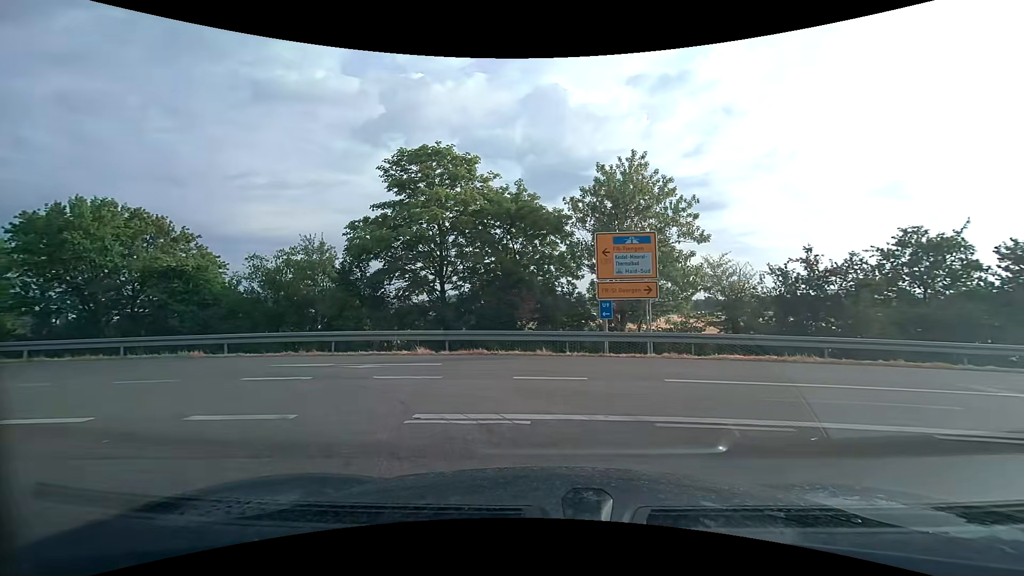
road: trunk_link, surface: asphalt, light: Day
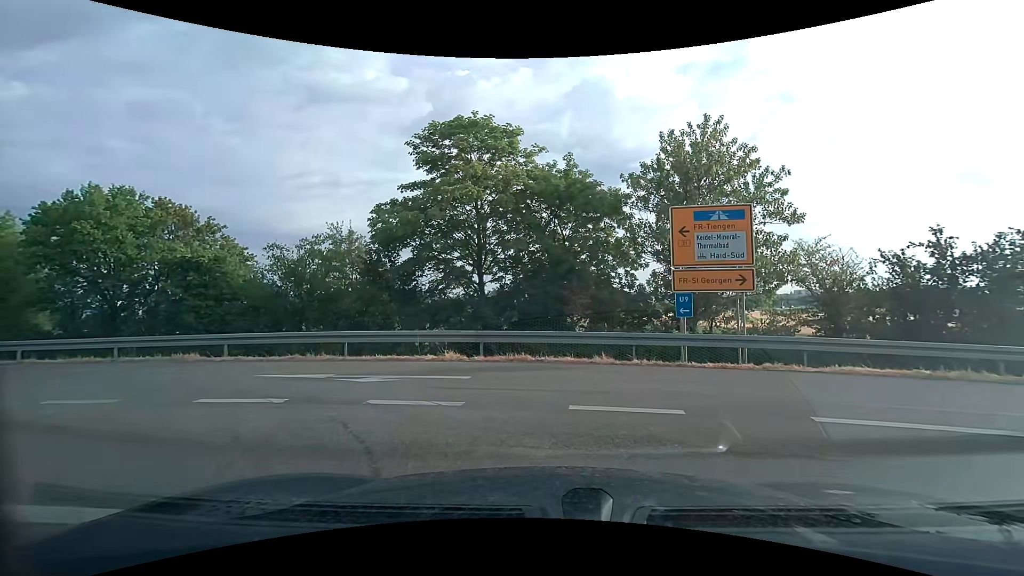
(-0.2, +3.0) m; -5°
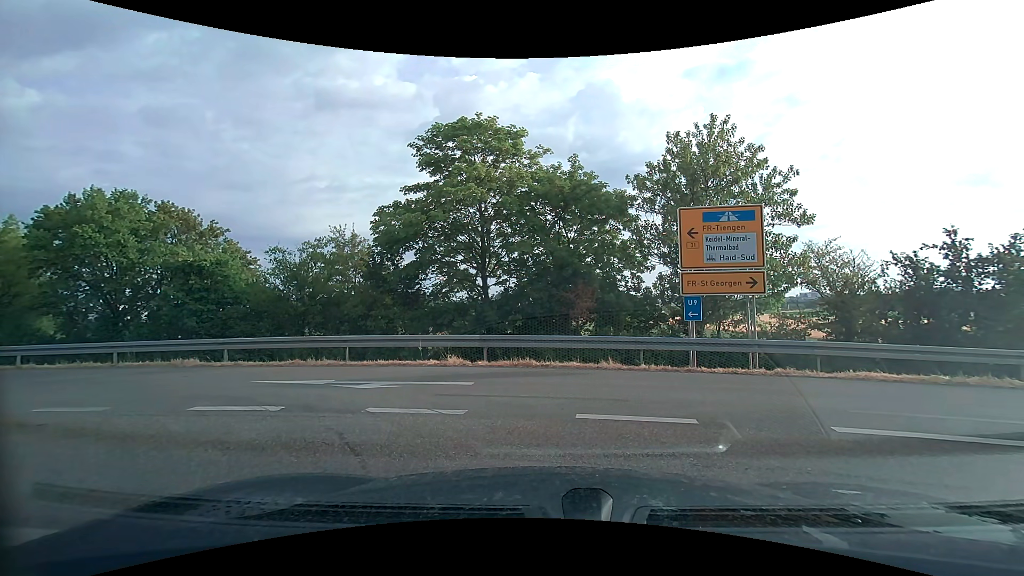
(0.0, +0.3) m; 0°
